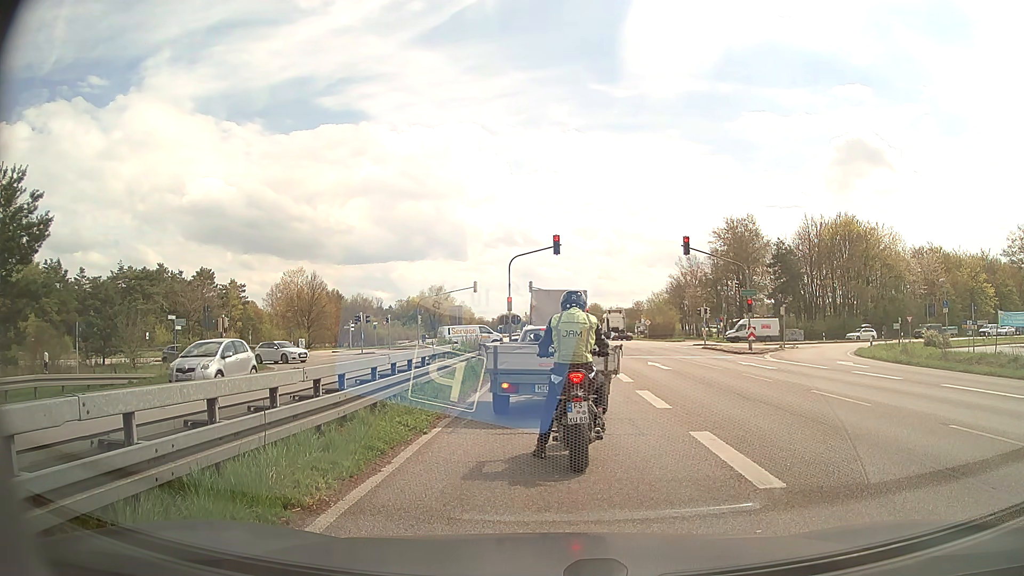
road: primary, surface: asphalt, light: Day
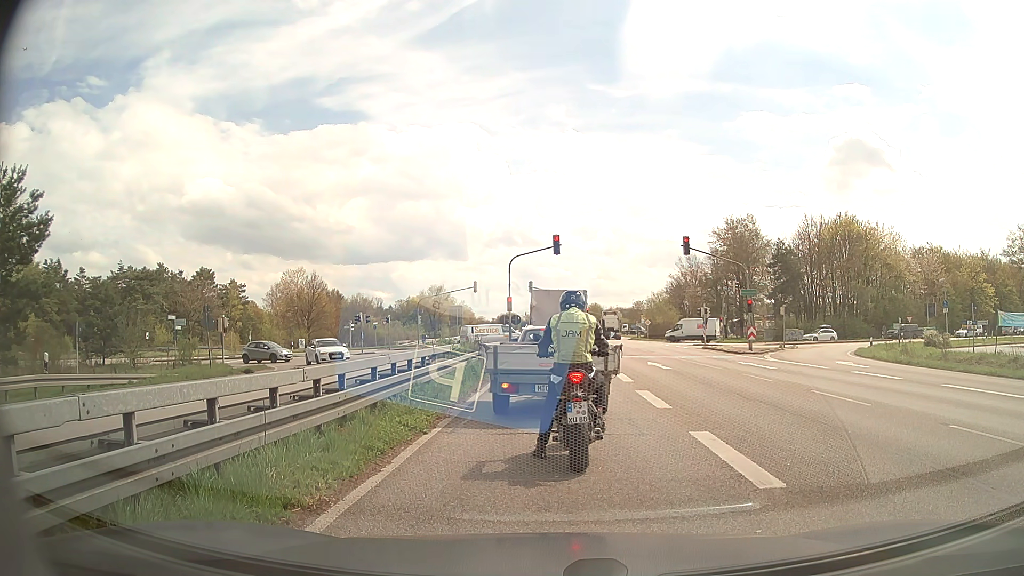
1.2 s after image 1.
(0.0, 0.0) m; 0°
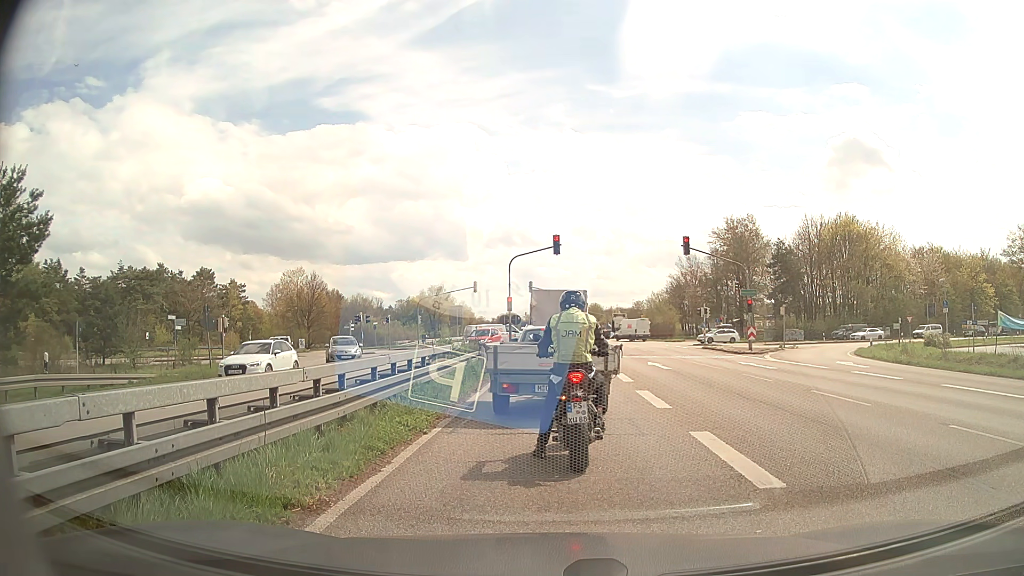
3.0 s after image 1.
(0.0, 0.0) m; 0°
